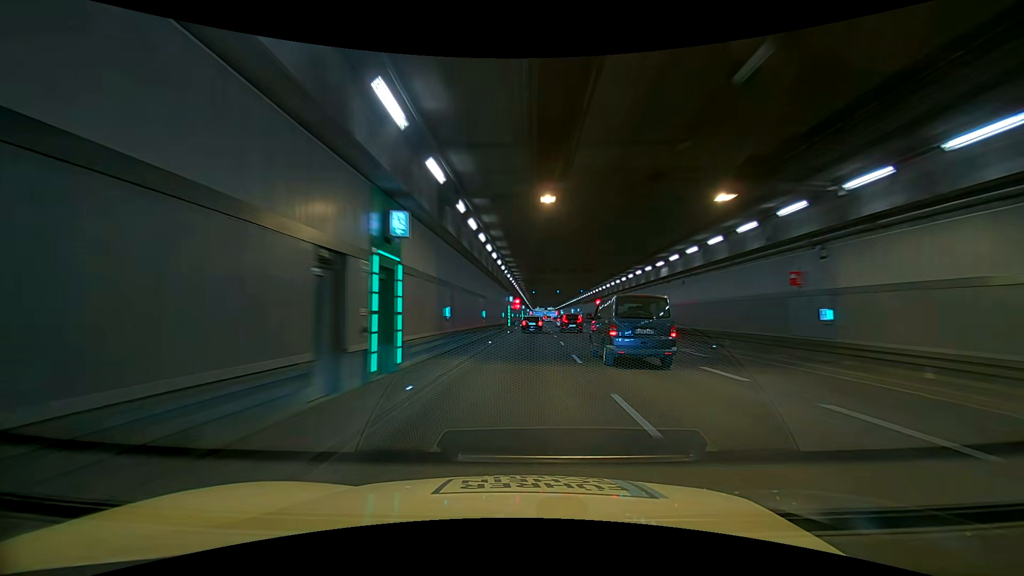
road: trunk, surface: asphalt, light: Day
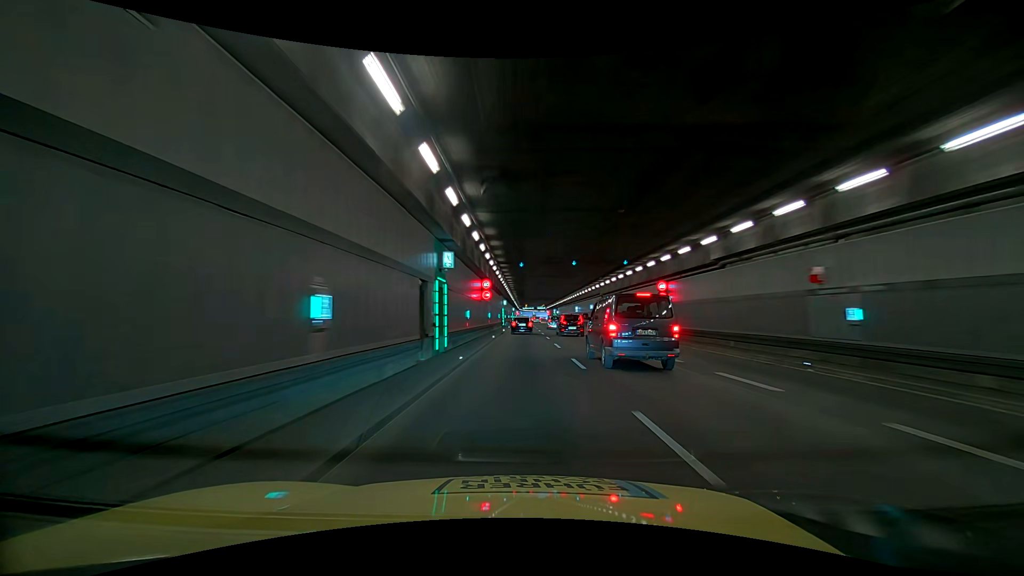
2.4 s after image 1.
(0.0, +37.7) m; 0°
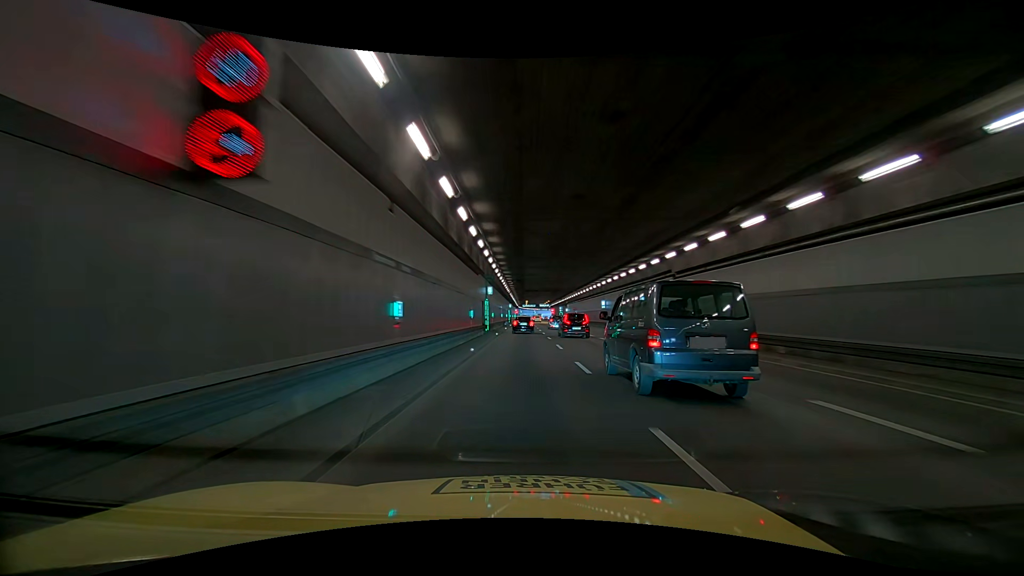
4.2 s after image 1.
(0.0, +28.3) m; 0°
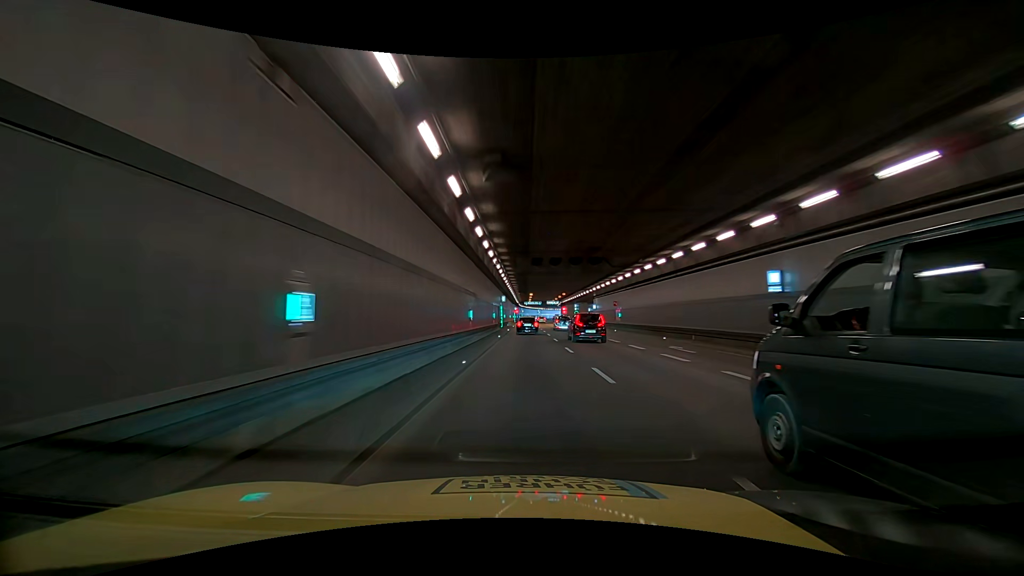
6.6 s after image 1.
(0.0, +37.8) m; 0°
